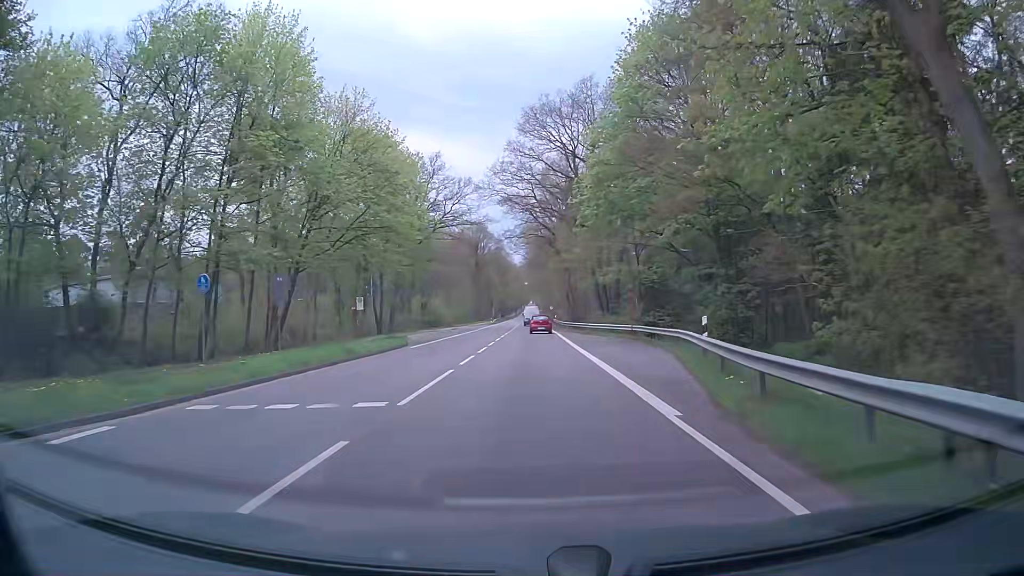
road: primary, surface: asphalt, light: Day
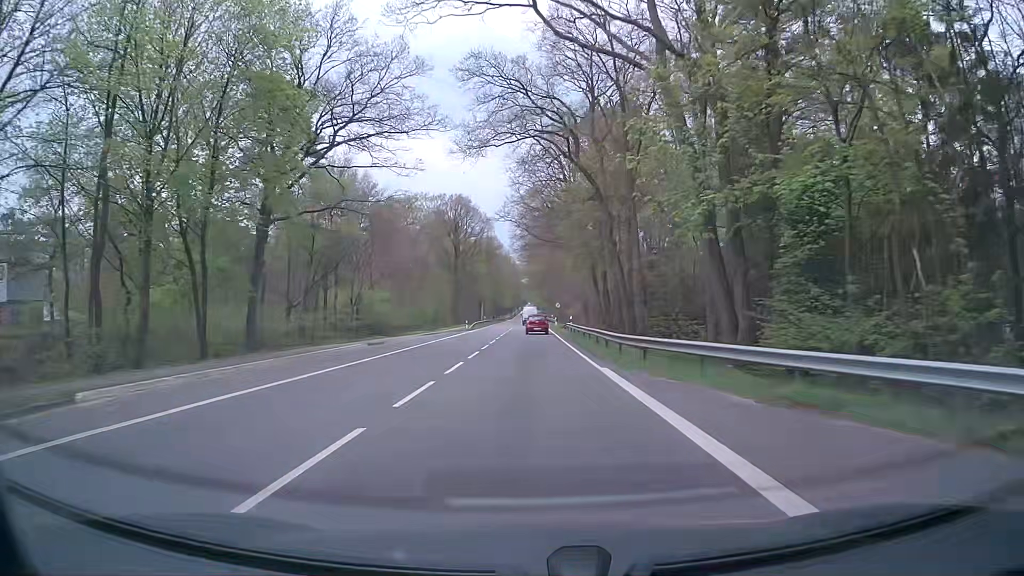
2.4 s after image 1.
(0.0, +39.5) m; 0°
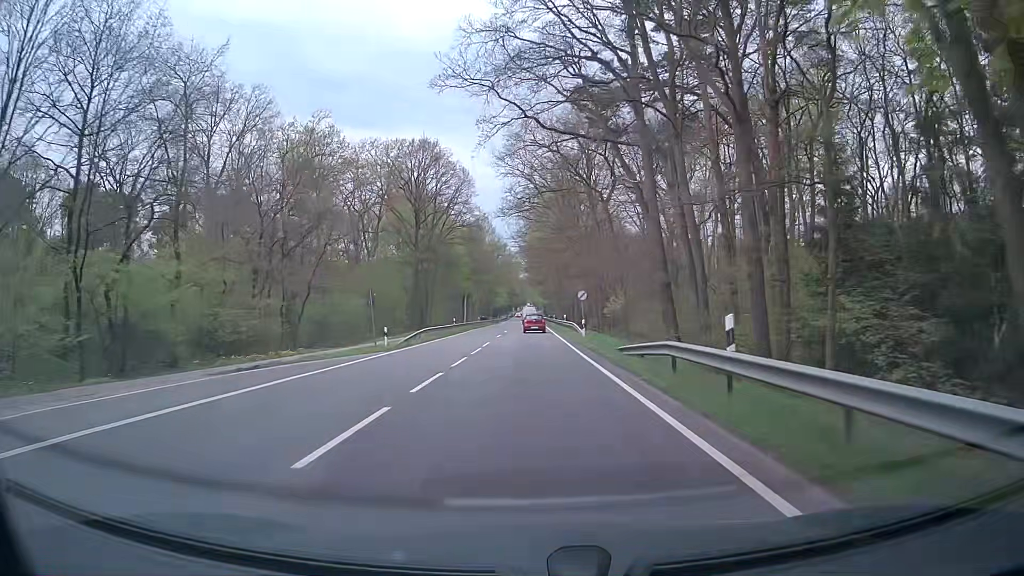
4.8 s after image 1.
(+0.2, +41.1) m; +1°
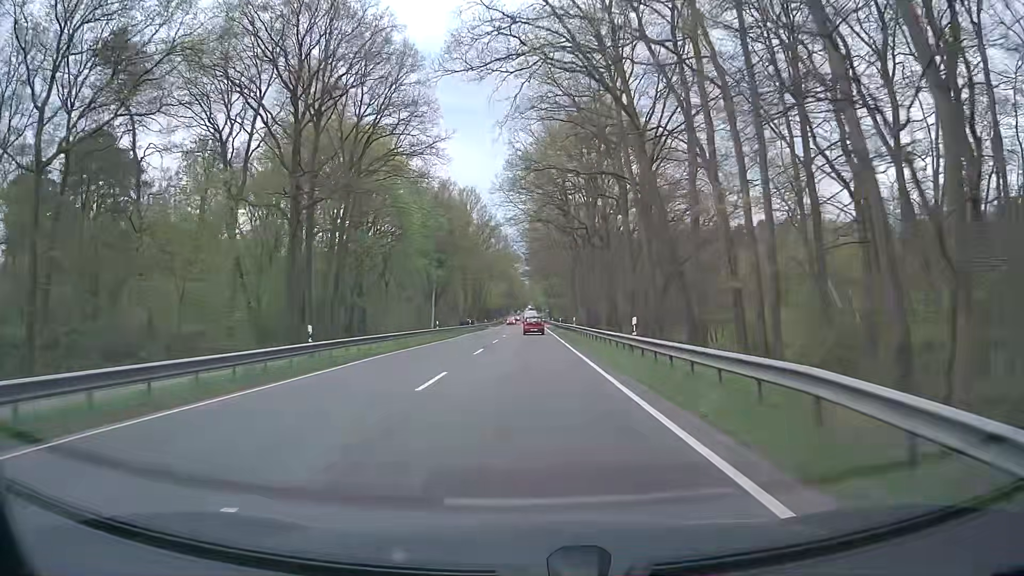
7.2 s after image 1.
(-0.6, +42.2) m; -1°
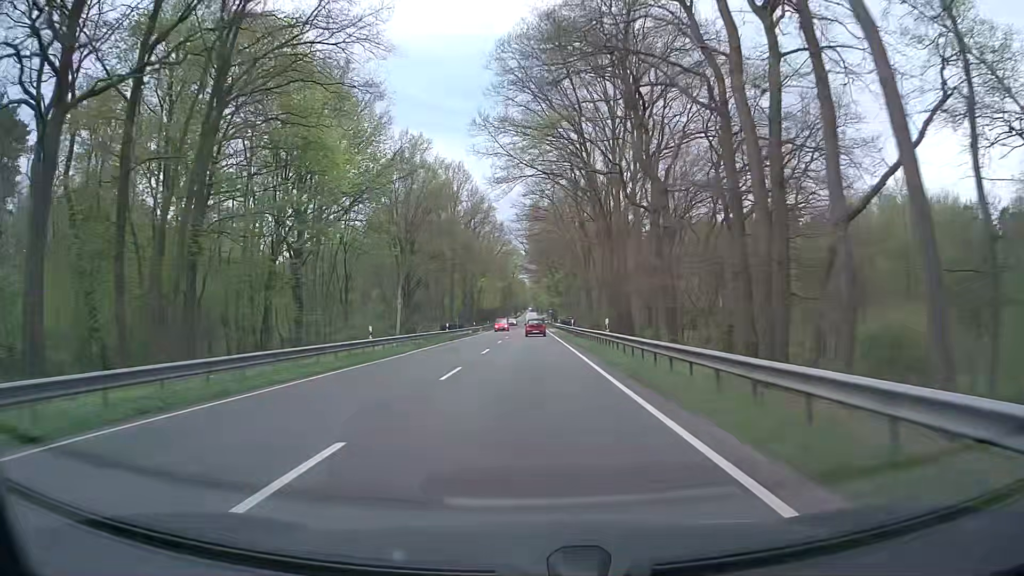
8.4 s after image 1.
(-0.2, +21.9) m; 0°
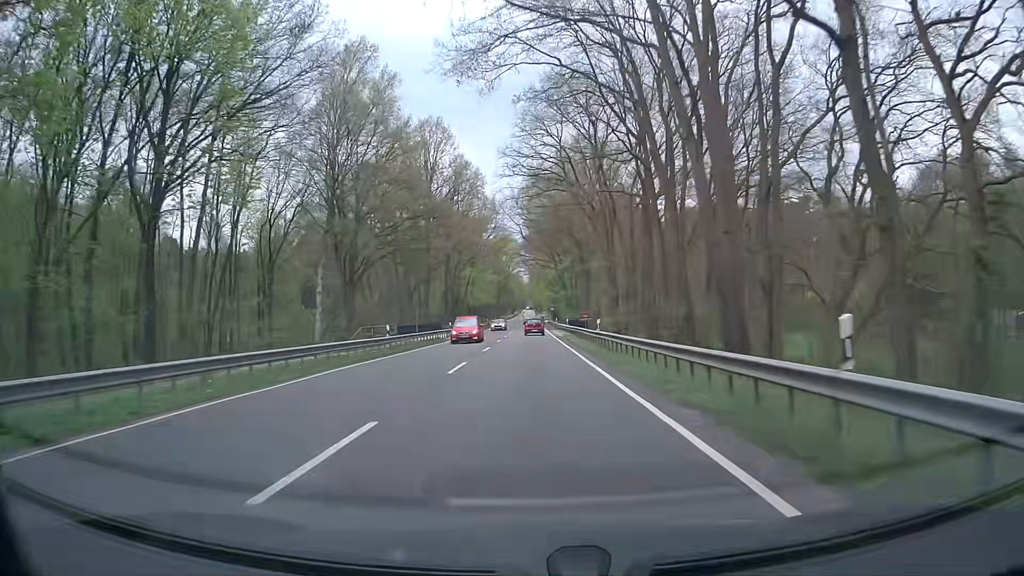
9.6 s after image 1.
(-0.1, +23.1) m; 0°
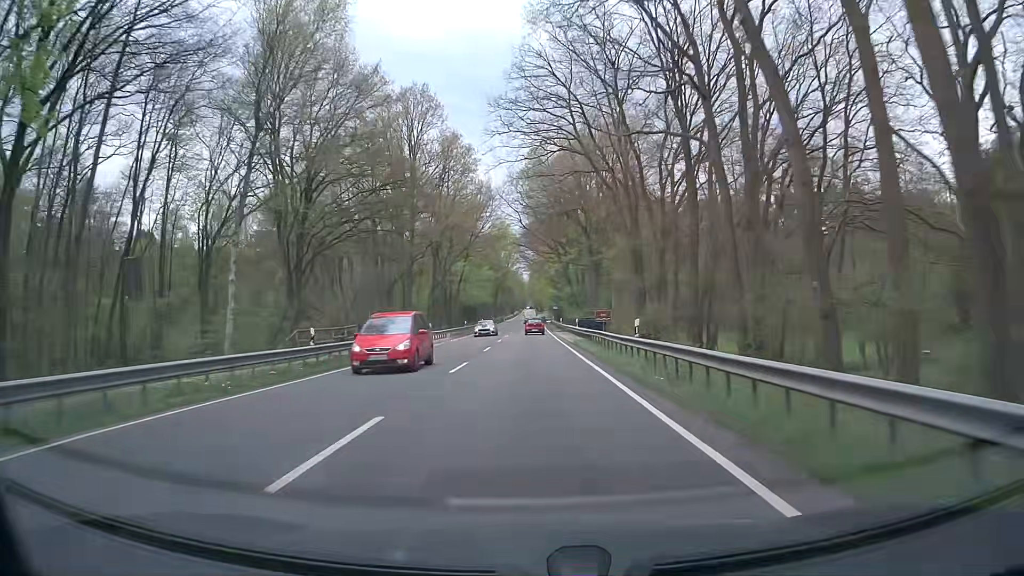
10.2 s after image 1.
(-0.1, +12.0) m; -1°
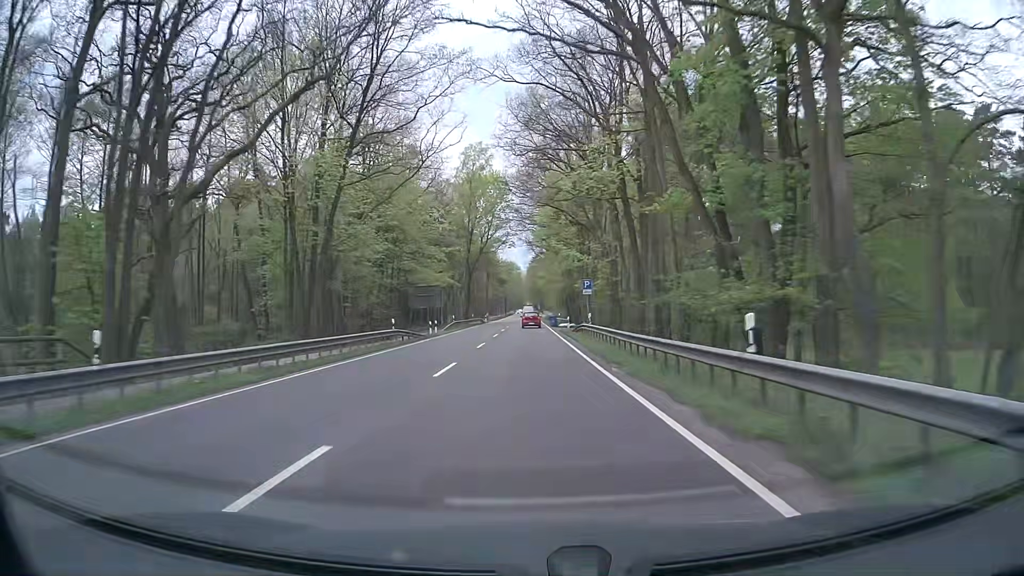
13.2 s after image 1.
(+0.2, +64.0) m; 0°
(0, +10) (0, +20) (0, +30) (0, +40) (0, +50) (0, +60) (0, +70) (0, +80) (0, +90) (0, +100) m
